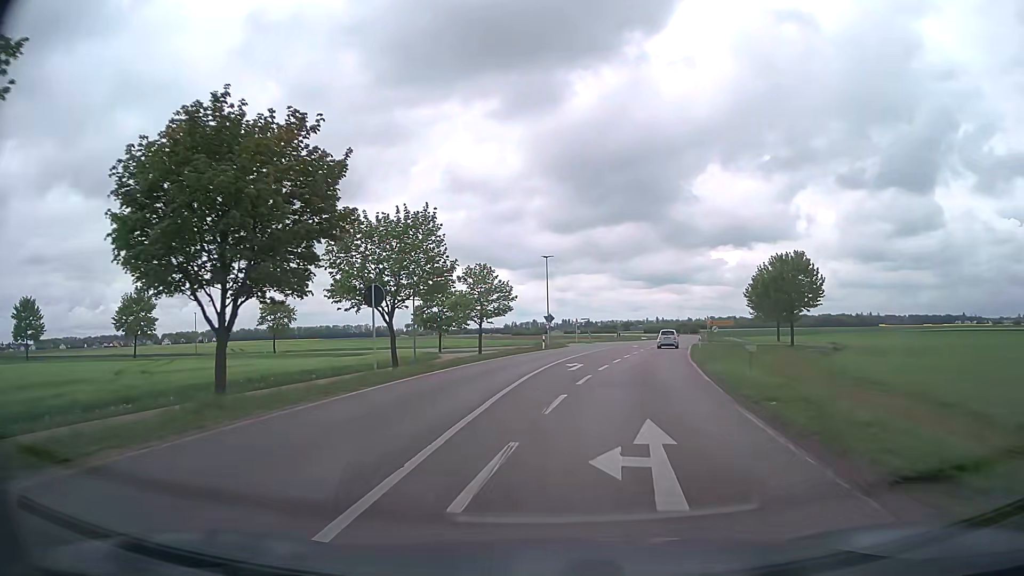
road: secondary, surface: asphalt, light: Day
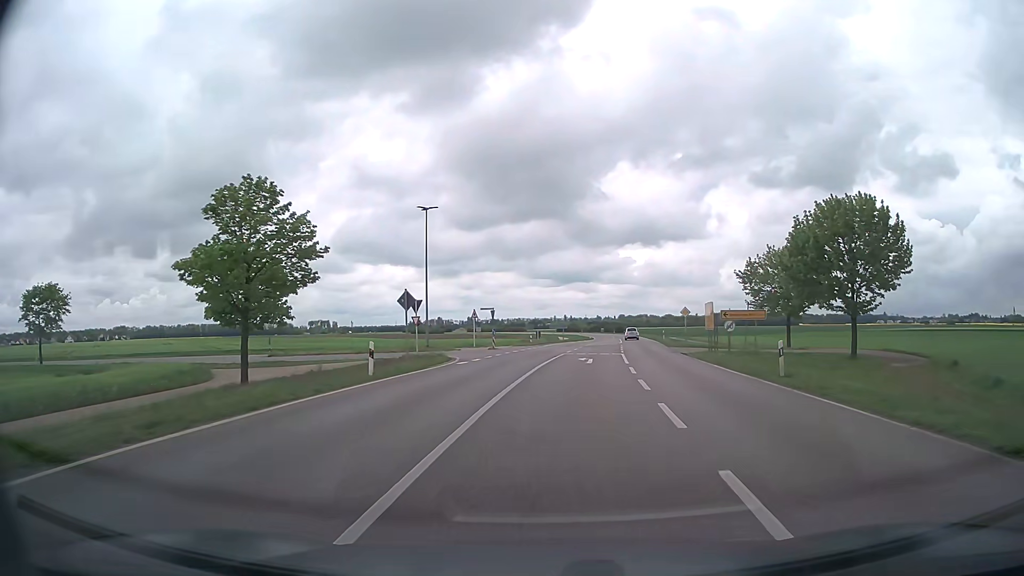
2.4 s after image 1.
(+2.0, +31.4) m; +8°
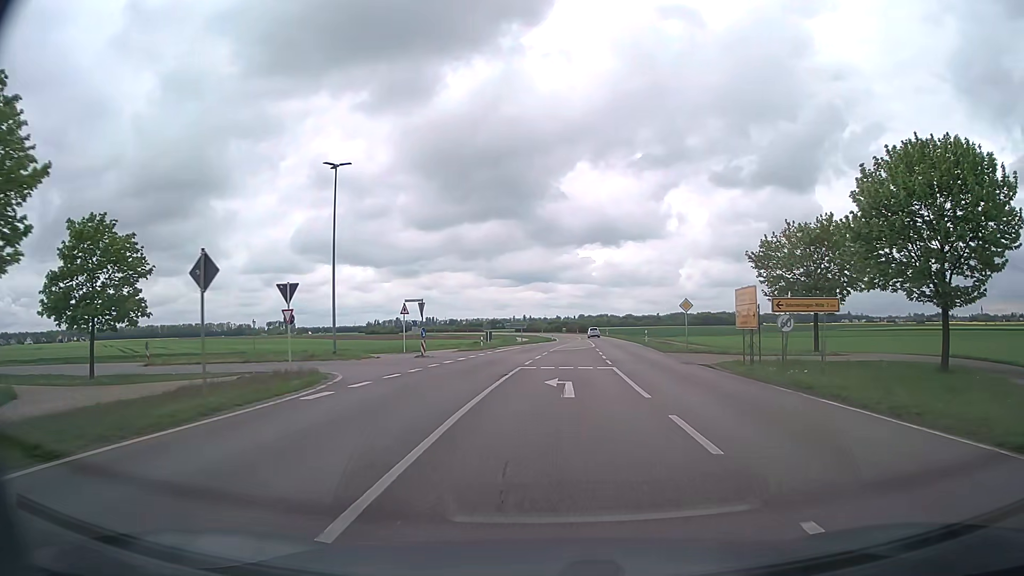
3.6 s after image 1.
(+0.4, +13.7) m; +3°
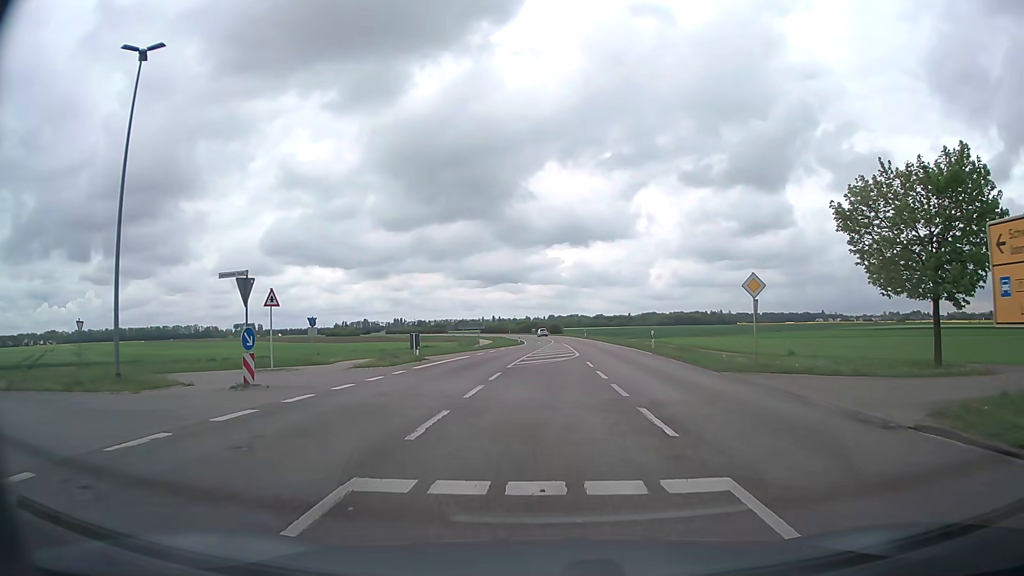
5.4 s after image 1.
(+0.5, +17.6) m; +3°
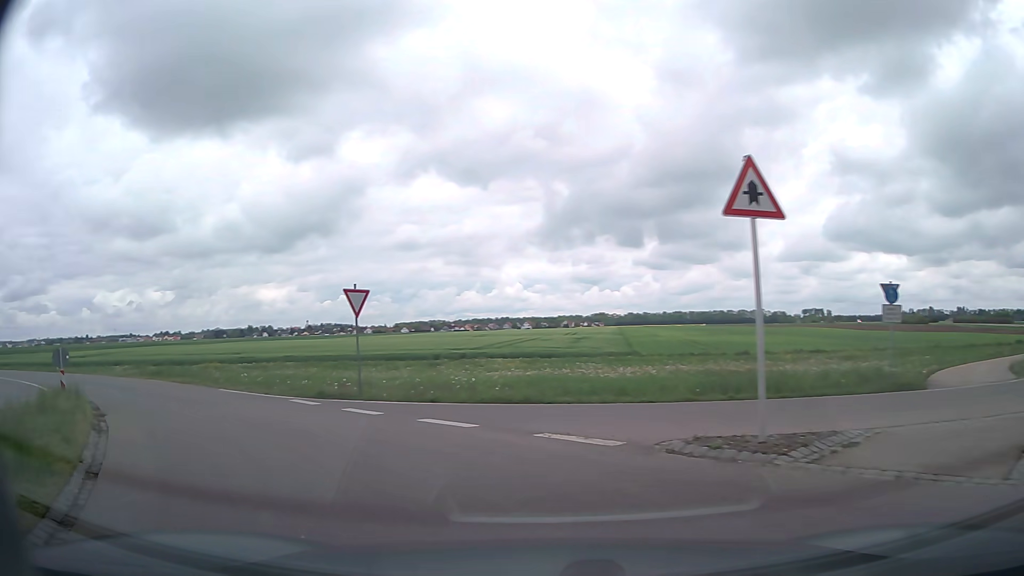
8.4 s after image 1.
(-5.4, +19.2) m; -47°
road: tertiary
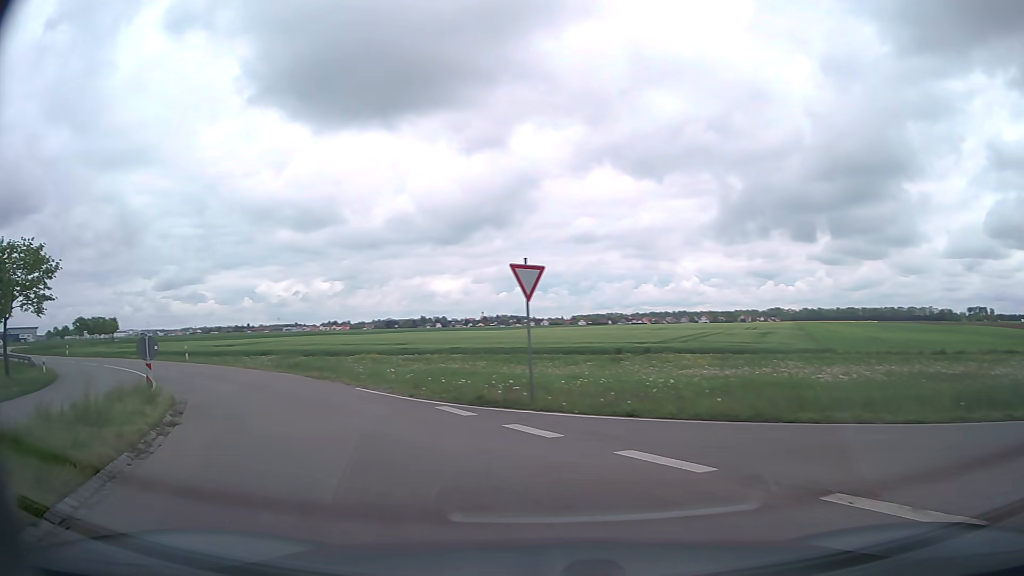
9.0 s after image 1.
(-0.5, +4.0) m; -15°
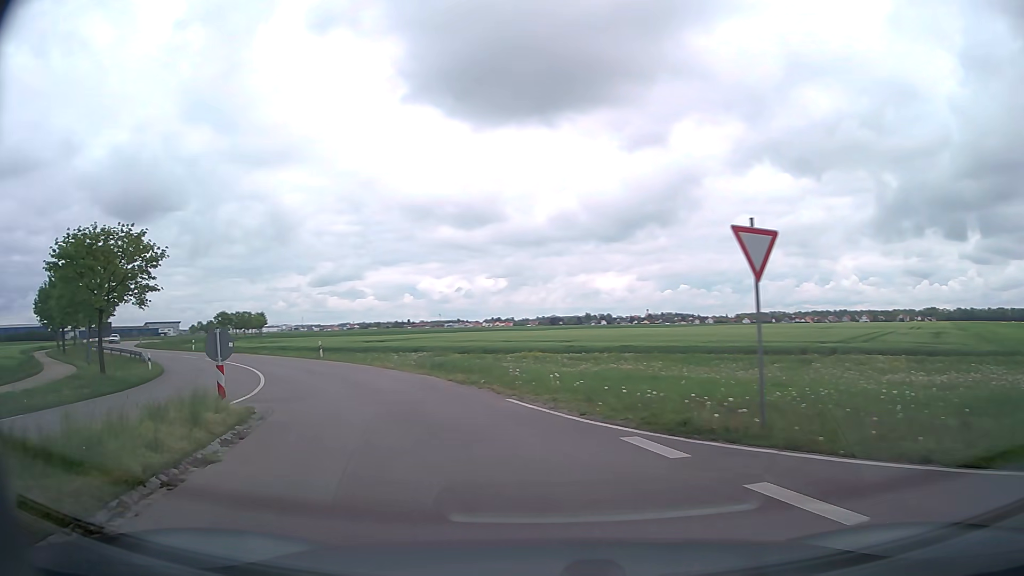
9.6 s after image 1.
(-0.6, +4.4) m; -14°
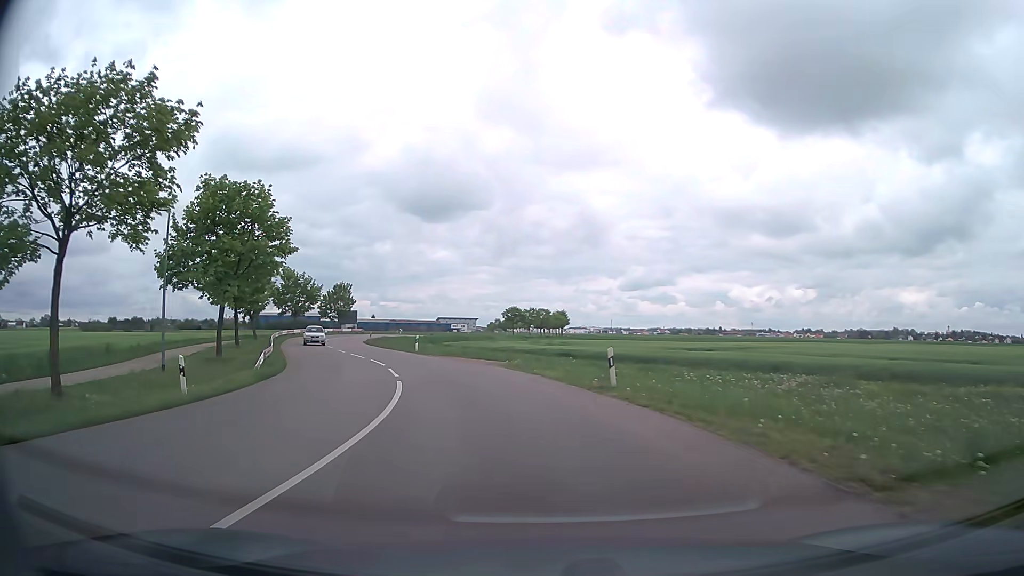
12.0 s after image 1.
(-6.3, +21.8) m; -27°
(-1, +10) (-2, +20) (-6, +29) (-10, +38) (-14, +48) (-17, +57) (-20, +67) (-22, +76) (-22, +86) (-22, +96) m
